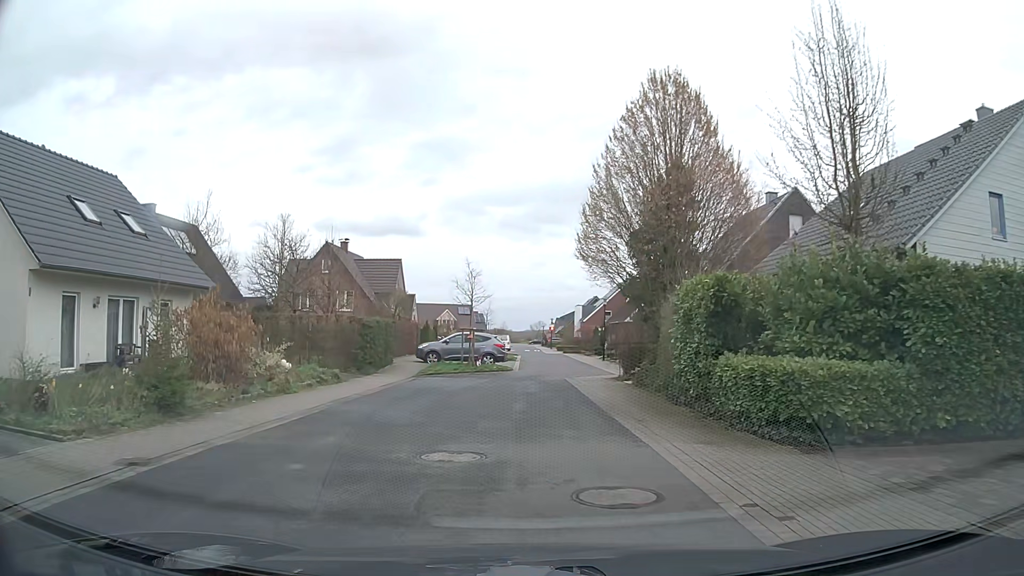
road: residential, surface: asphalt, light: Day
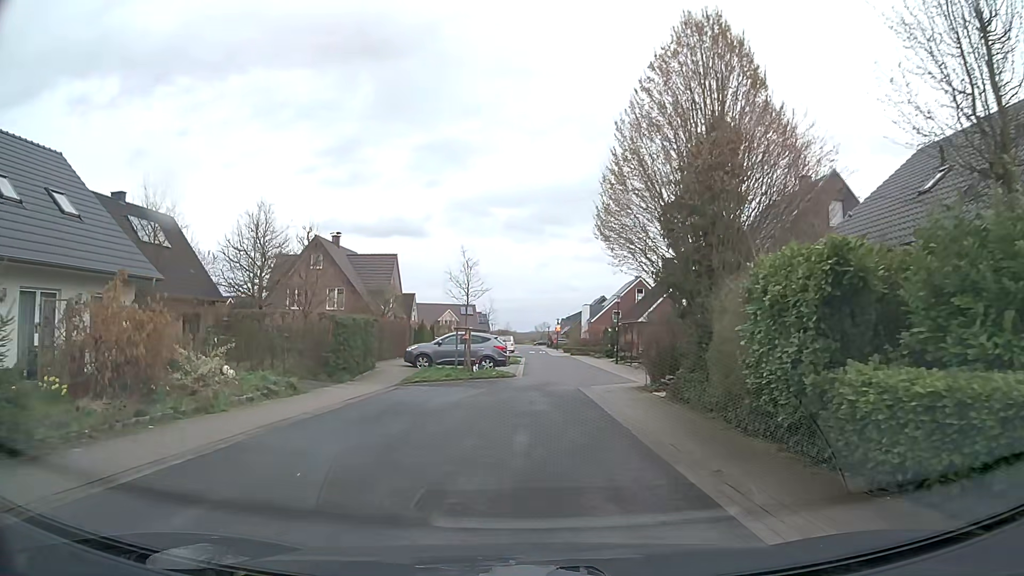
(0.0, +4.5) m; 0°
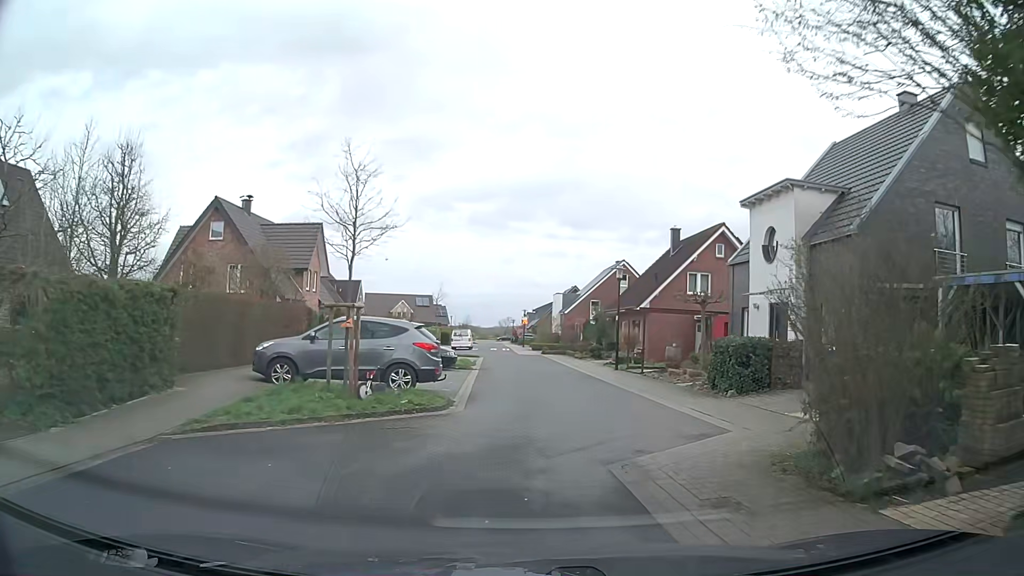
(+0.1, +13.5) m; +2°
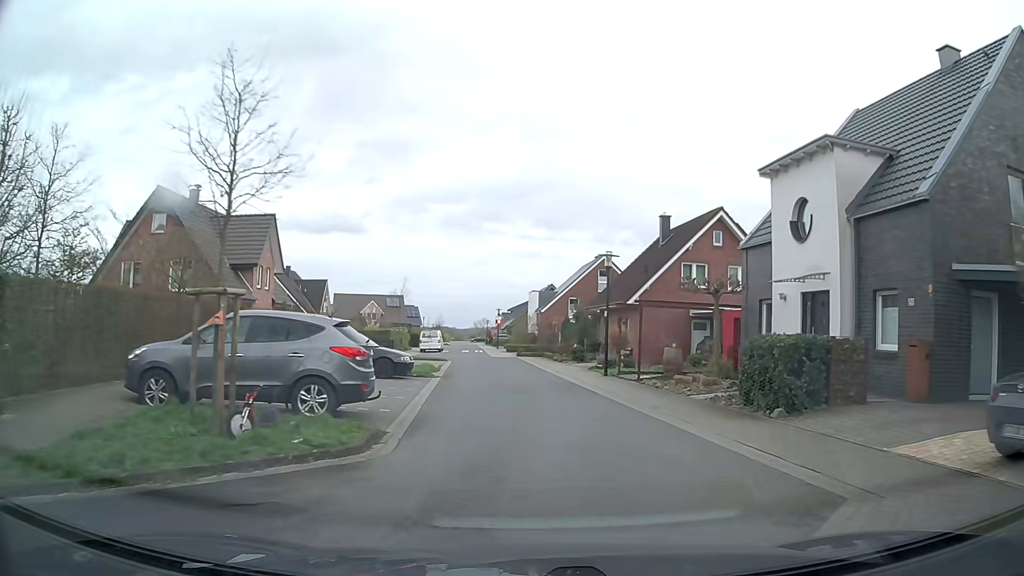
(+0.1, +4.5) m; +3°
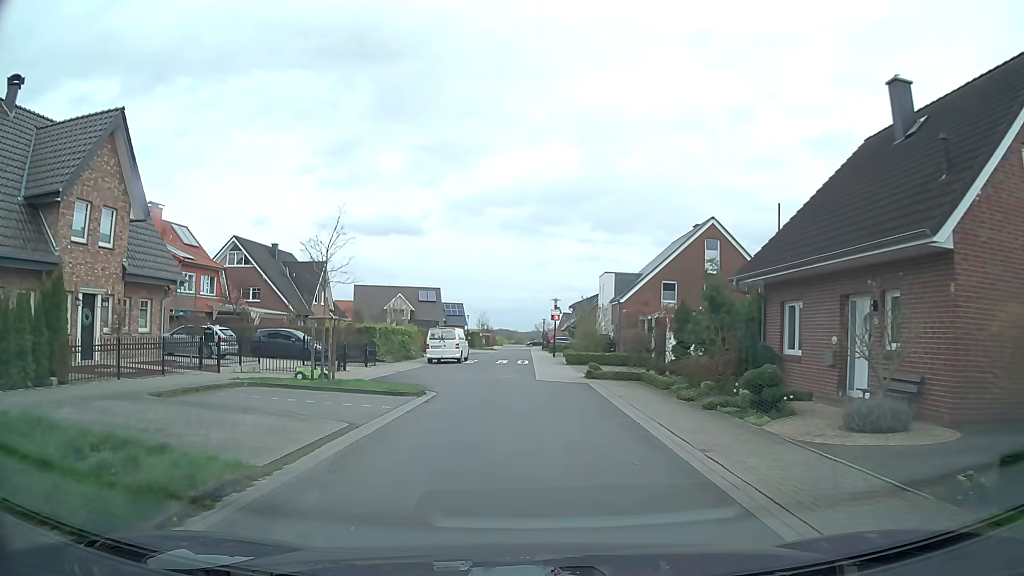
(-0.4, +22.7) m; -5°
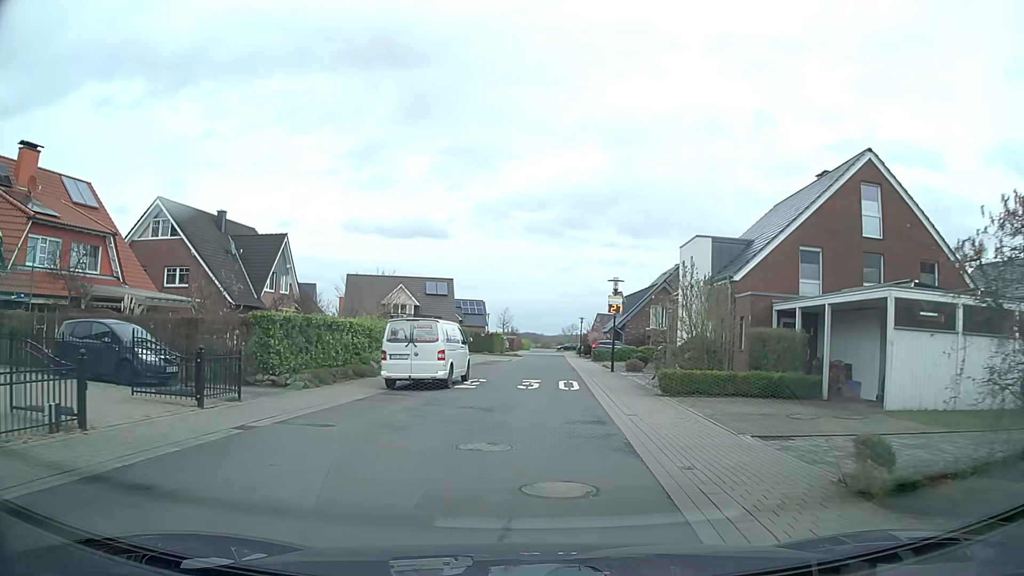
(-0.7, +18.3) m; -2°
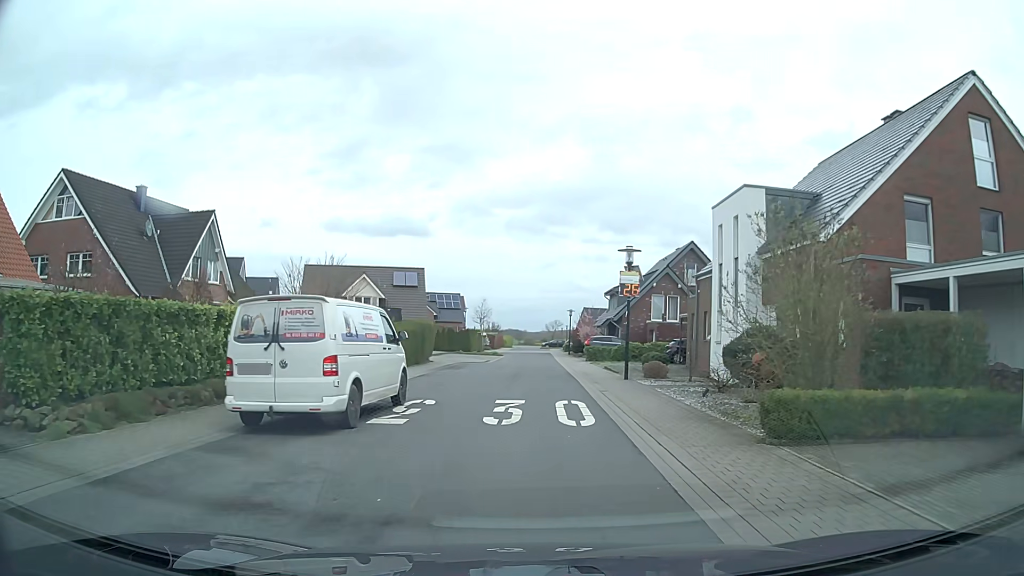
(+0.1, +9.1) m; +1°
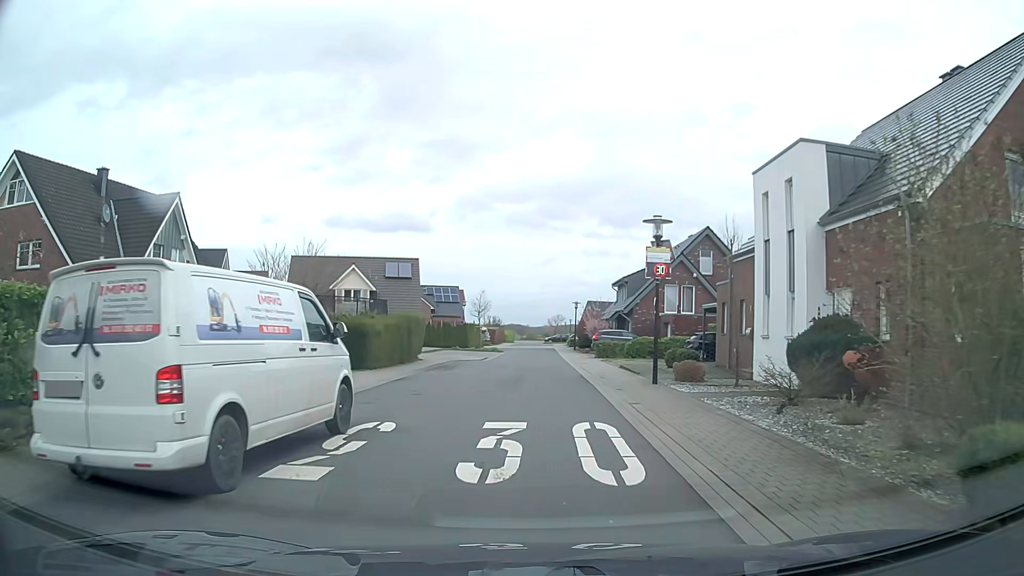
(0.0, +4.5) m; +1°
(0, +10) (0, +20) (0, +30) (0, +40) (0, +50) (0, +60) (0, +70) (0, +80) (0, +90) (-1, +100) m
